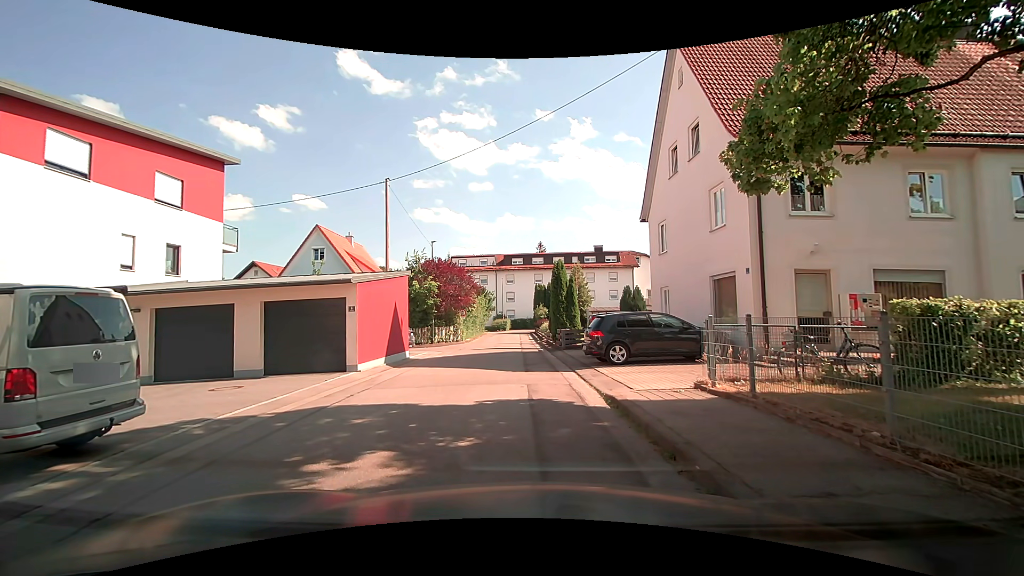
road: residential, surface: asphalt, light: Day
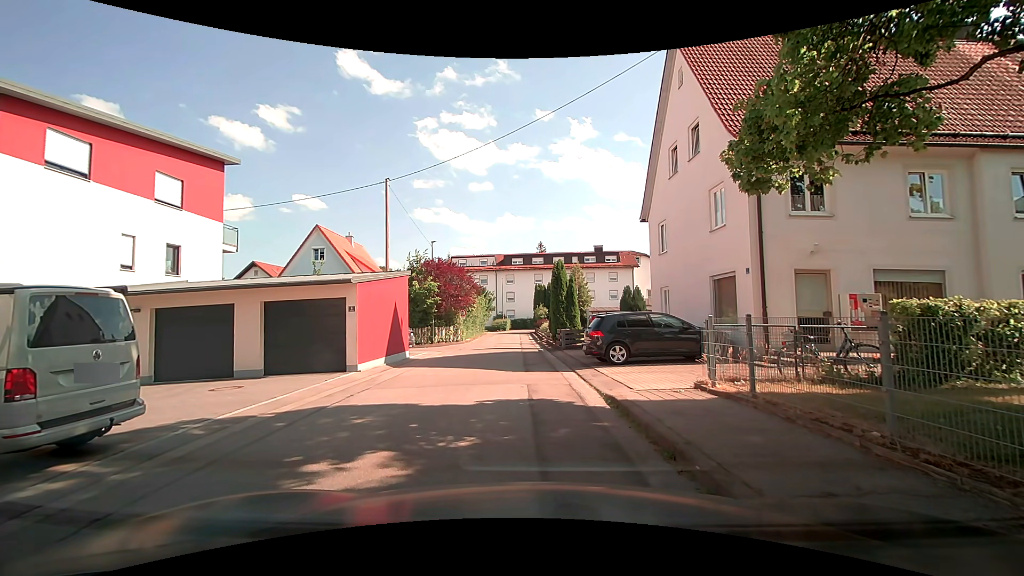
(0.0, 0.0) m; 0°
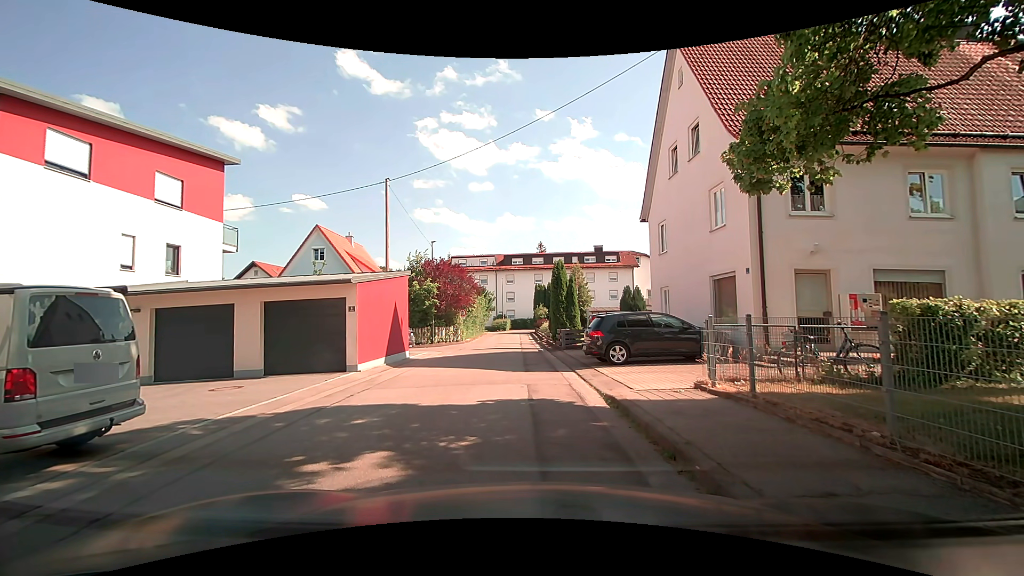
(0.0, 0.0) m; 0°
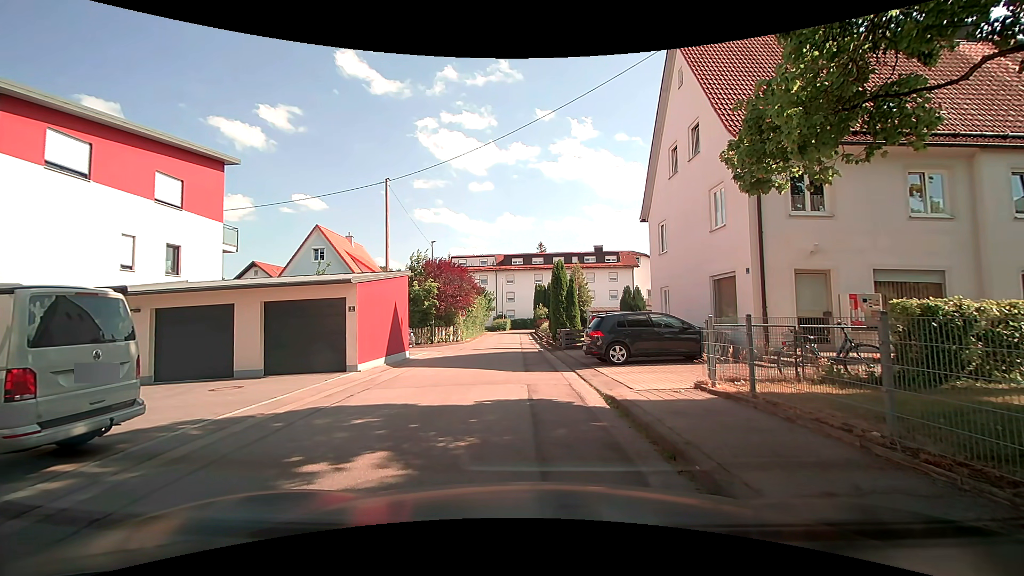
(0.0, 0.0) m; 0°
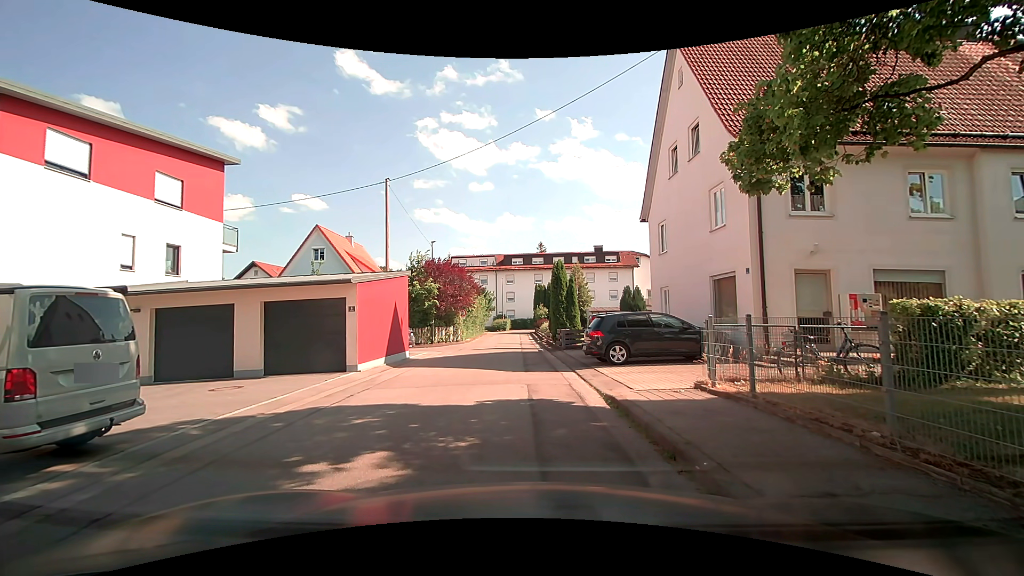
(0.0, 0.0) m; 0°
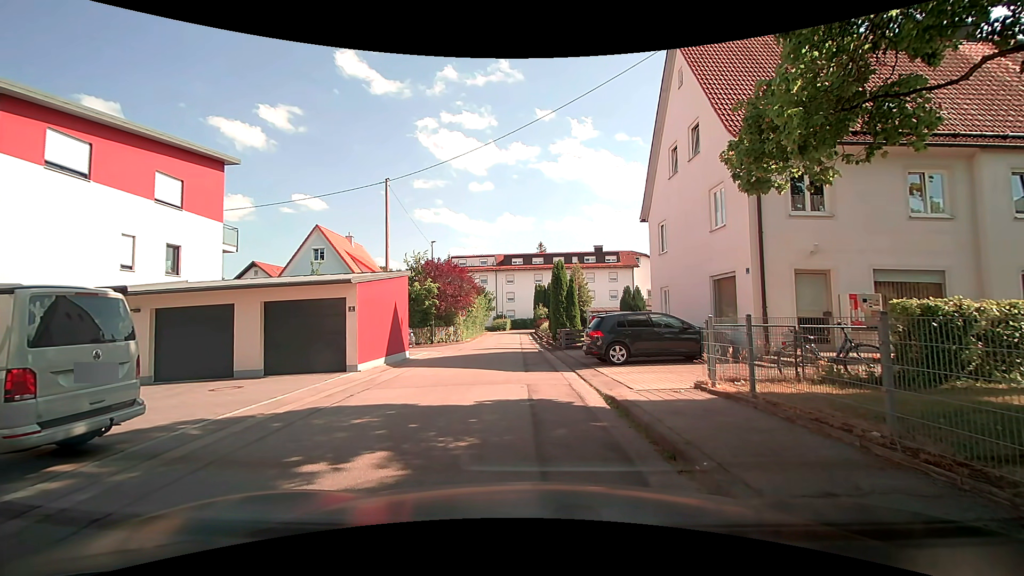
(0.0, 0.0) m; 0°
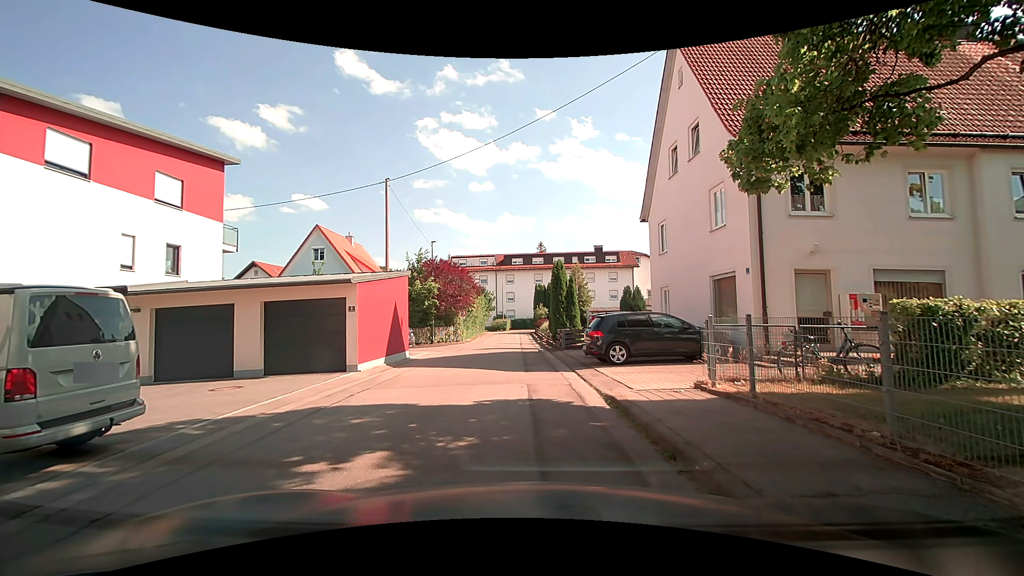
(0.0, 0.0) m; 0°
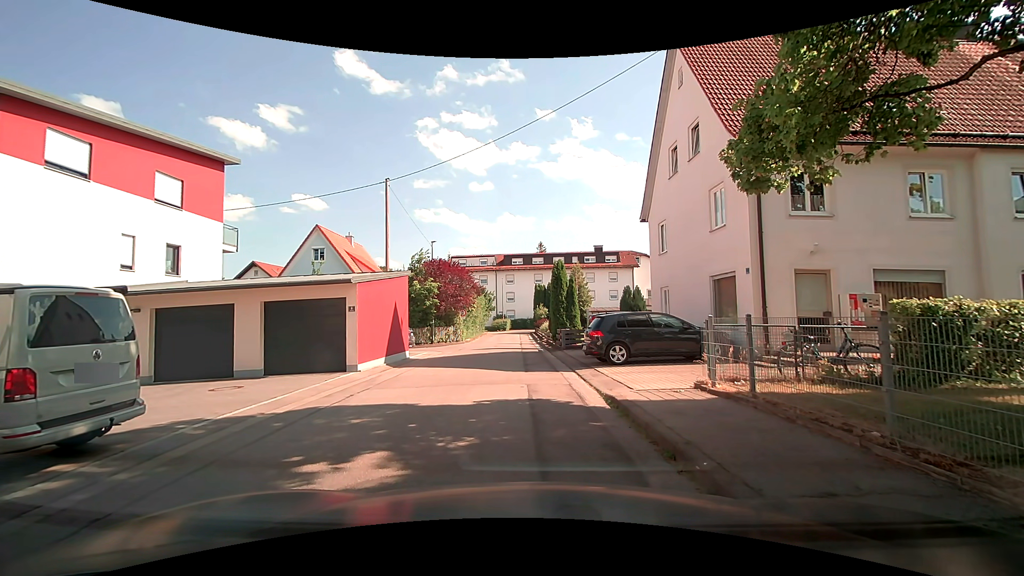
(0.0, 0.0) m; 0°
